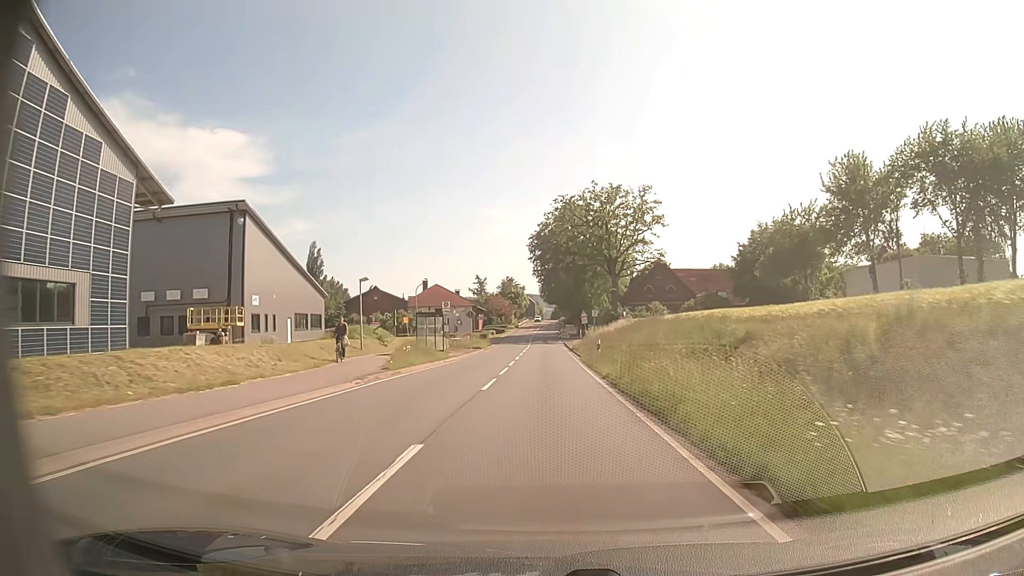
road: secondary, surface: asphalt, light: Day
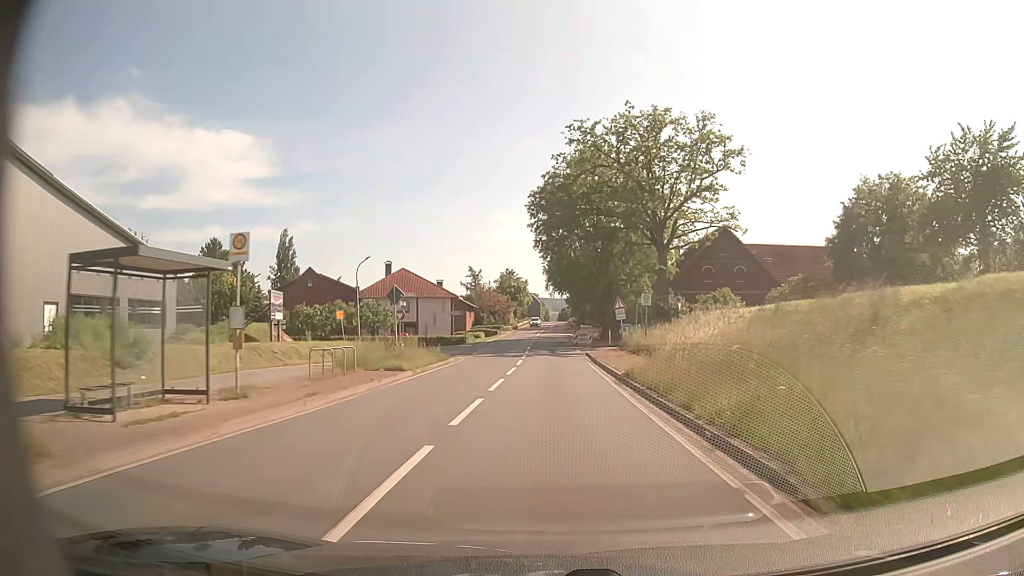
(-0.2, +31.0) m; -1°
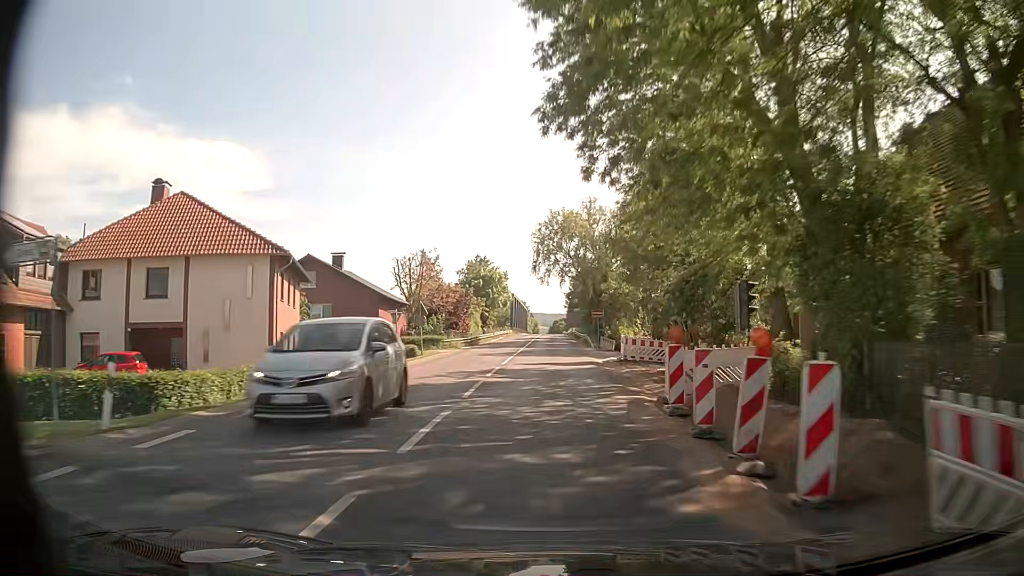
(+0.2, +51.6) m; +1°
(0, +10) (0, +20) (0, +30) (0, +40) (0, +50) (0, +60) (+1, +70) (+1, +80) (+1, +90) (+1, +100) m
